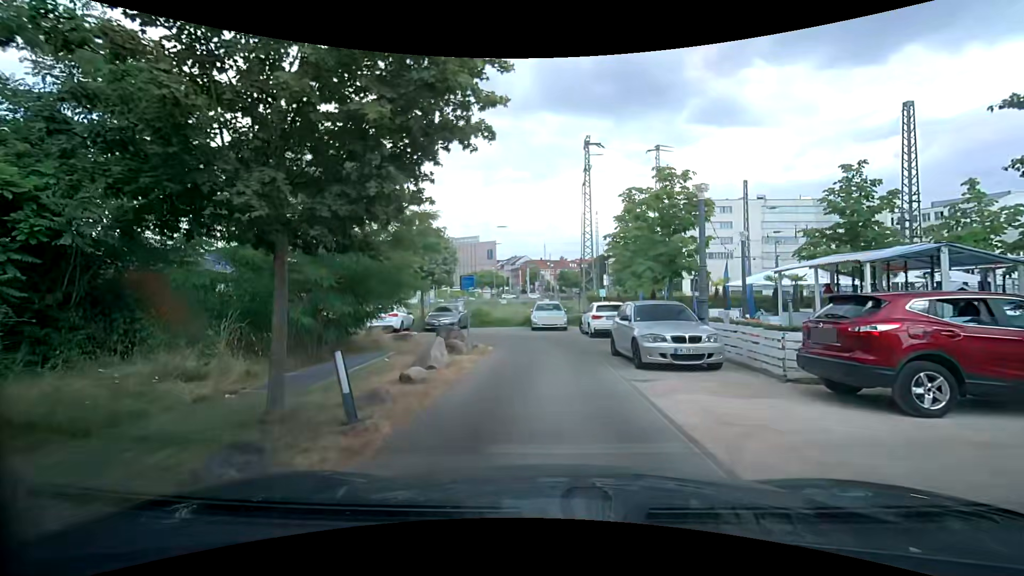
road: service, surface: paved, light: Day
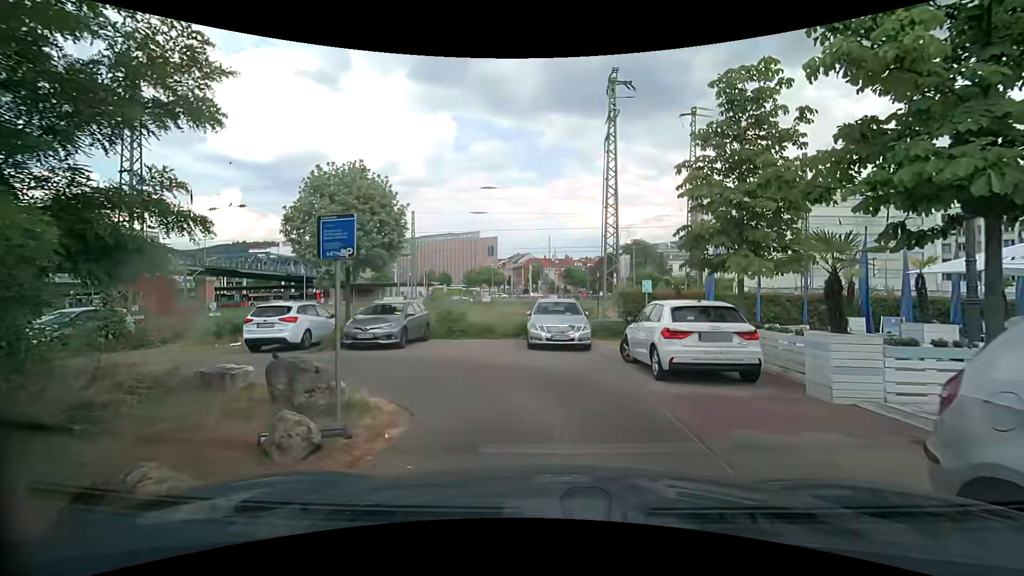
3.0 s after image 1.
(-0.3, +10.9) m; -2°
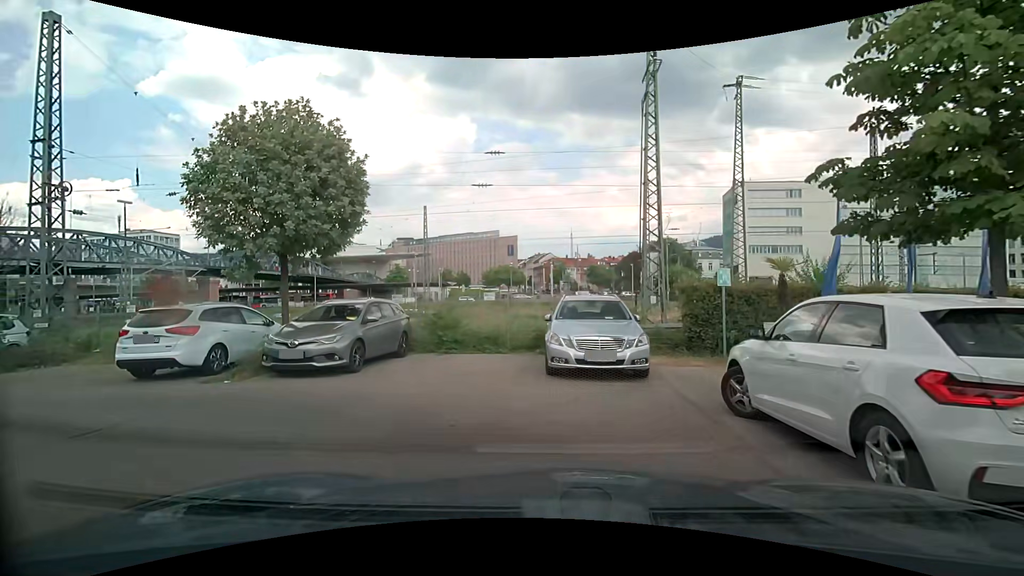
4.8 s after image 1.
(0.0, +5.3) m; -4°
